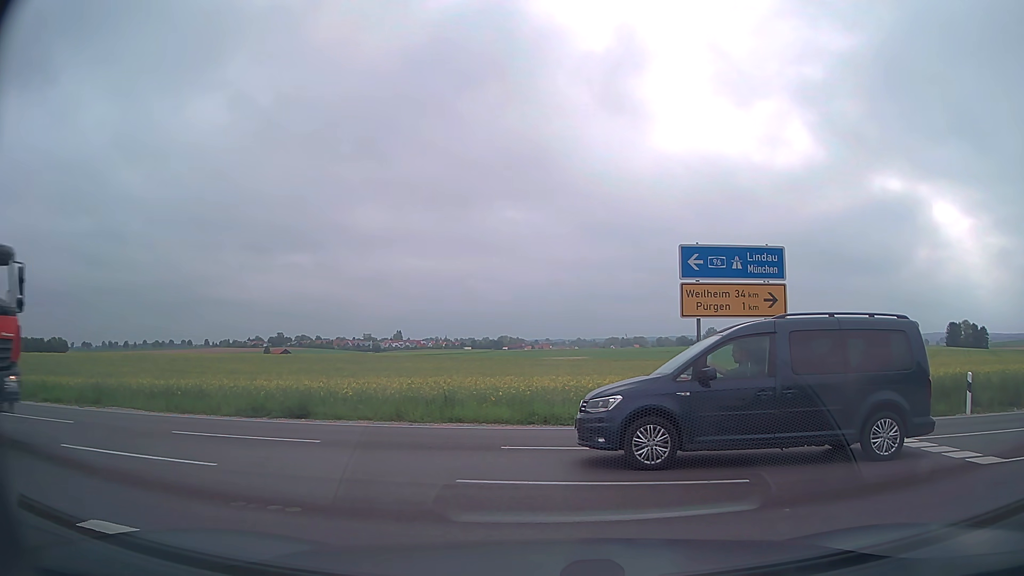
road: tertiary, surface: asphalt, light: Day
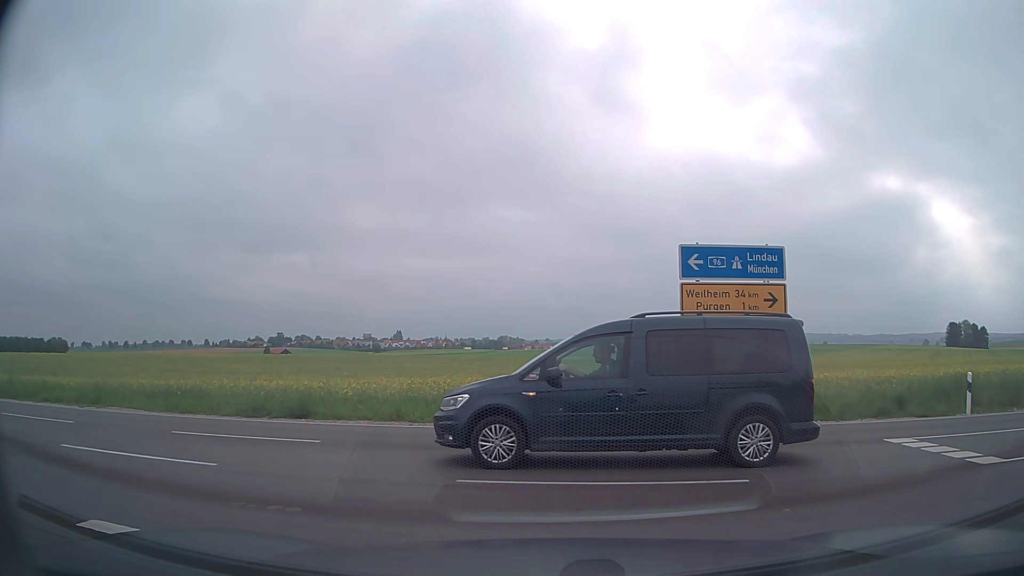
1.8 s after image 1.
(0.0, 0.0) m; 0°
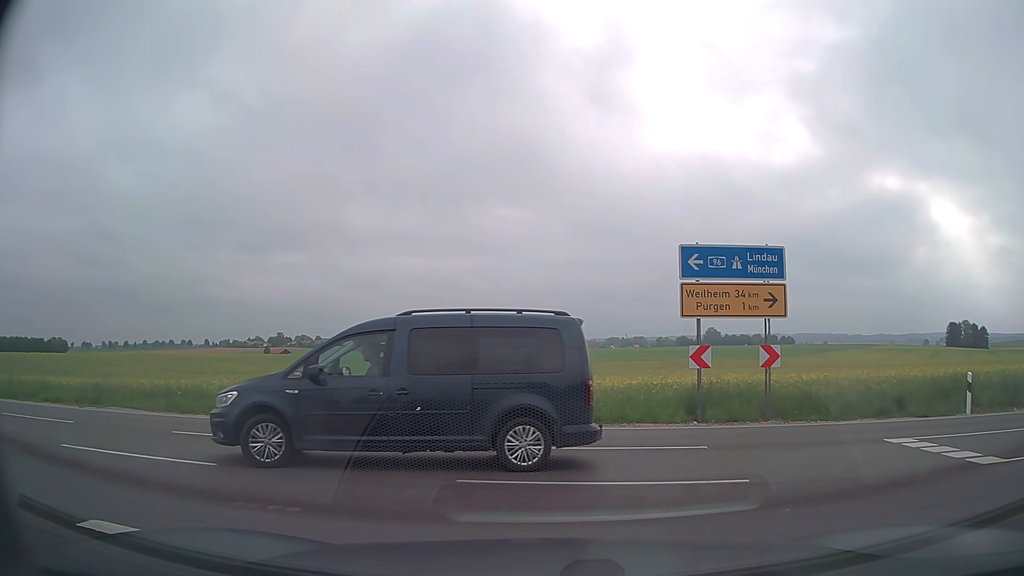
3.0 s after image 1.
(0.0, 0.0) m; 0°
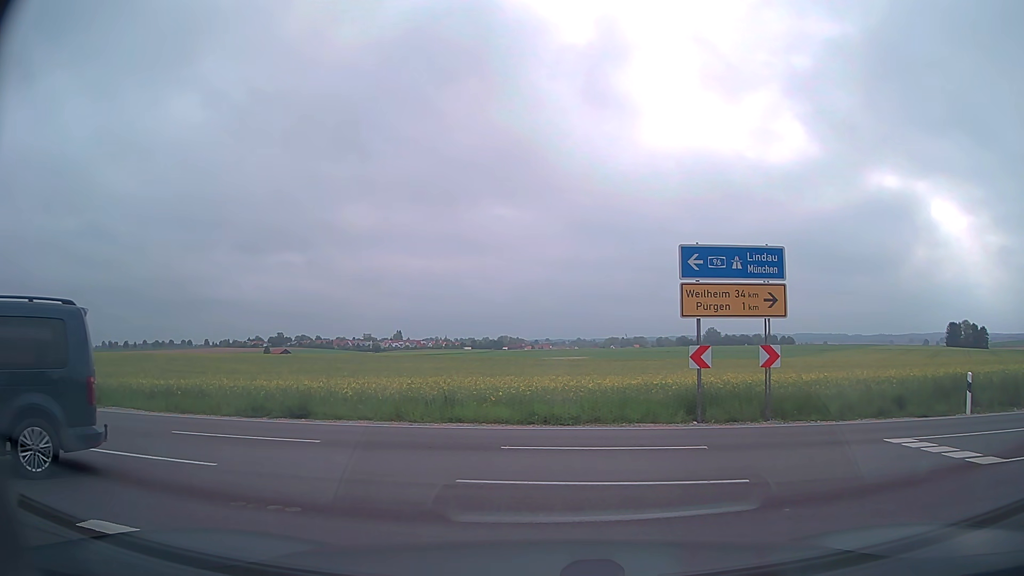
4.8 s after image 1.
(0.0, 0.0) m; 0°
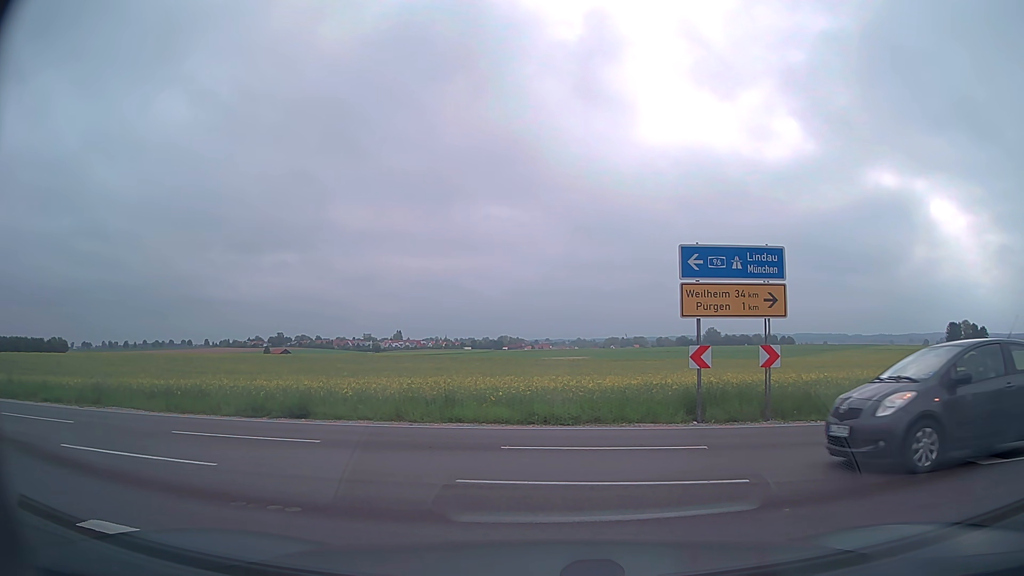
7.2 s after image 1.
(0.0, 0.0) m; 0°
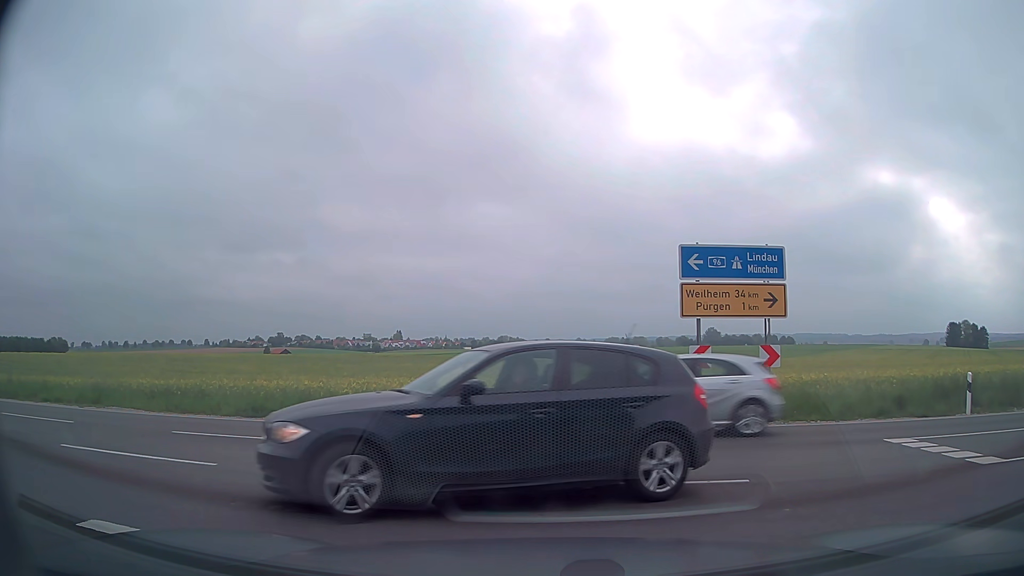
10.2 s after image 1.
(0.0, 0.0) m; 0°
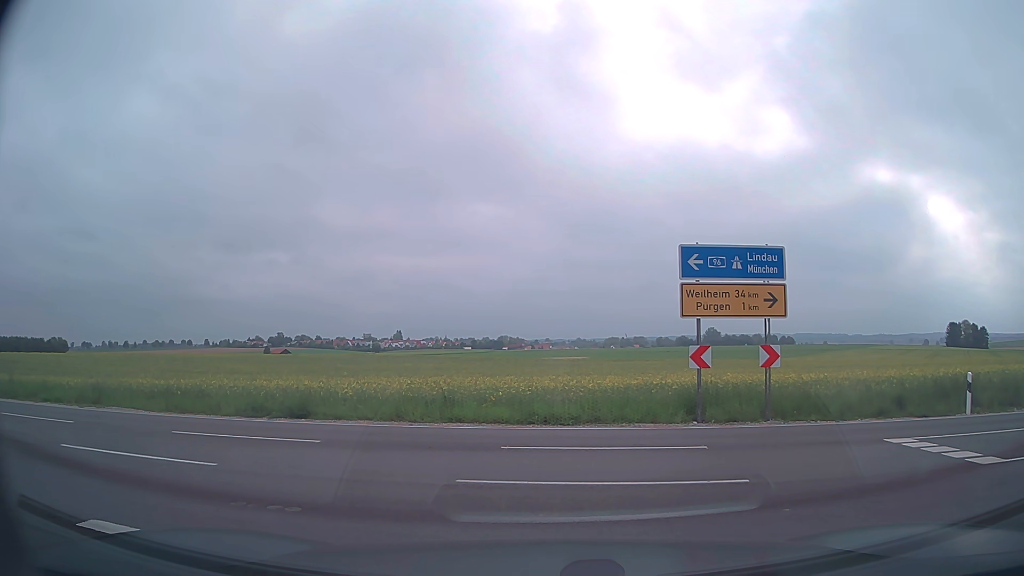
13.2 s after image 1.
(0.0, 0.0) m; 0°
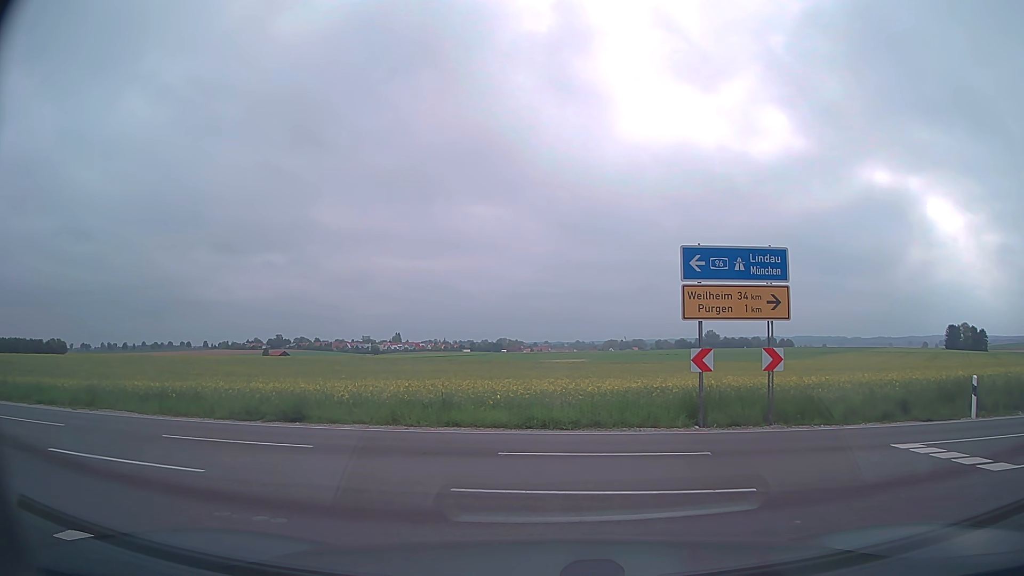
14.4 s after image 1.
(0.0, +0.3) m; 0°
(-2, +9) (-11, +14) (-21, +15) (-31, +15) (-41, +16) (-51, +17) (-61, +18) (-71, +19) (-81, +21) (-91, +23) m
